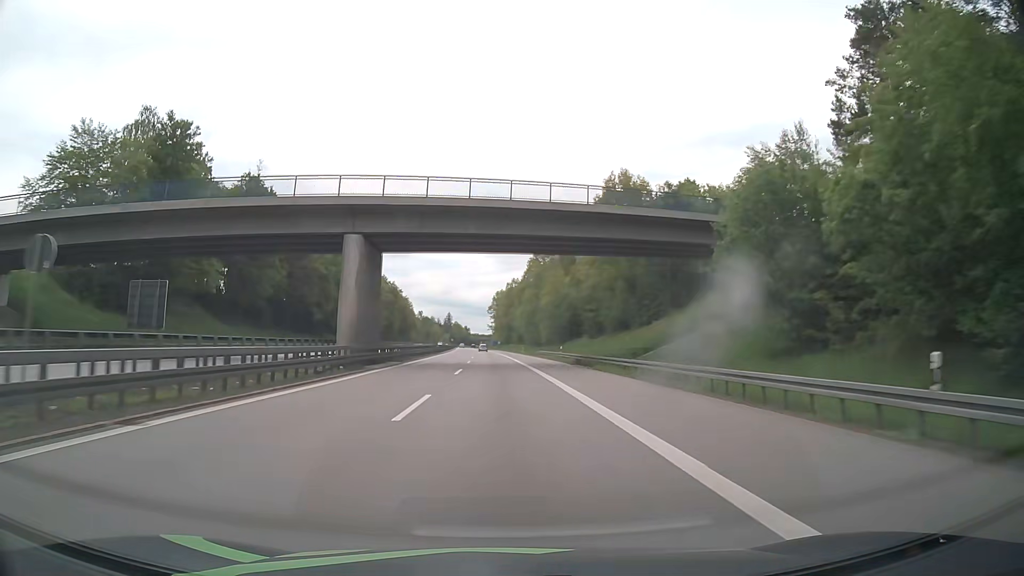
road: motorway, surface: asphalt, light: Day
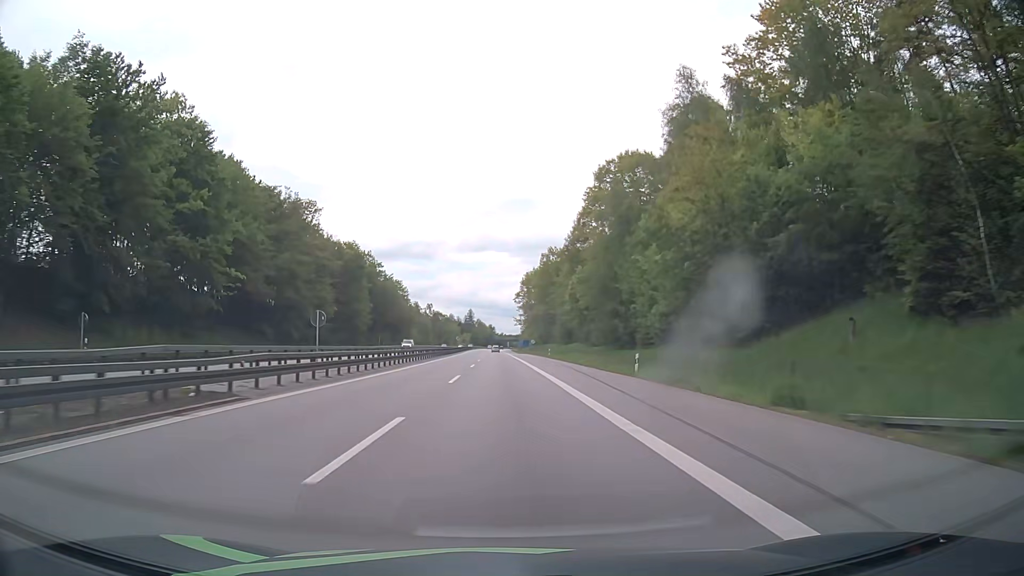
(-1.7, +79.0) m; -3°
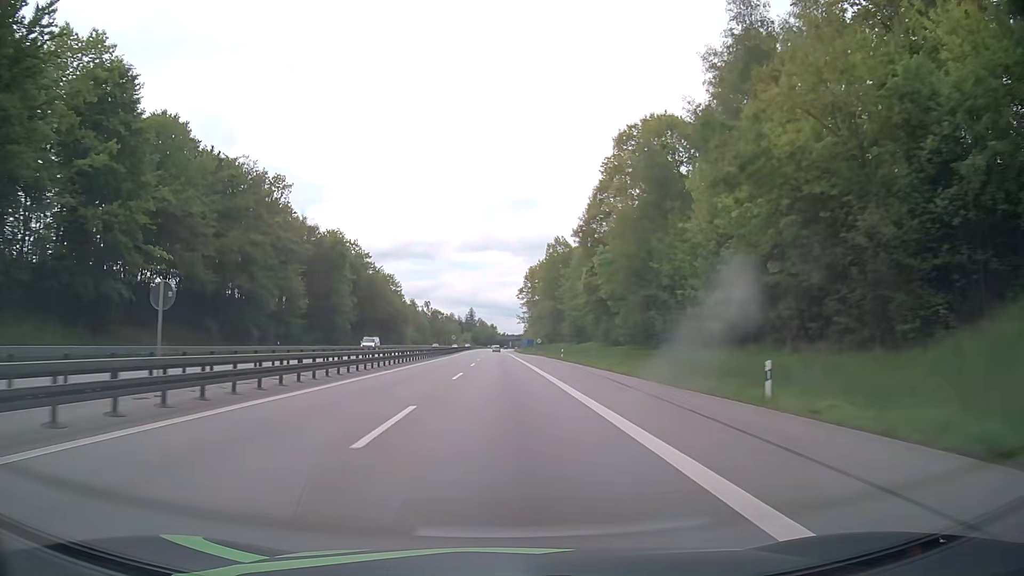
(0.0, +15.8) m; 0°
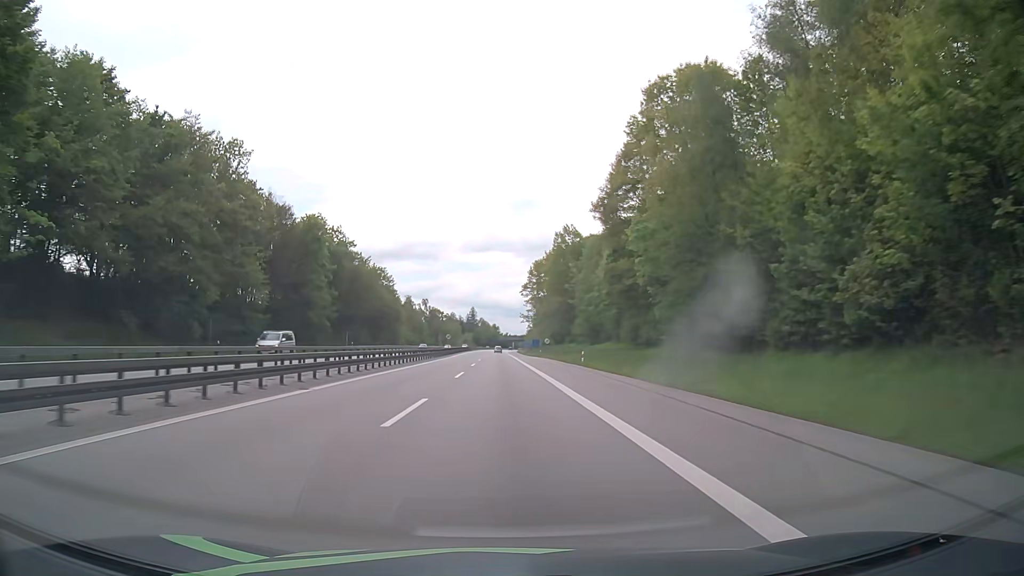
(0.0, +15.8) m; 0°
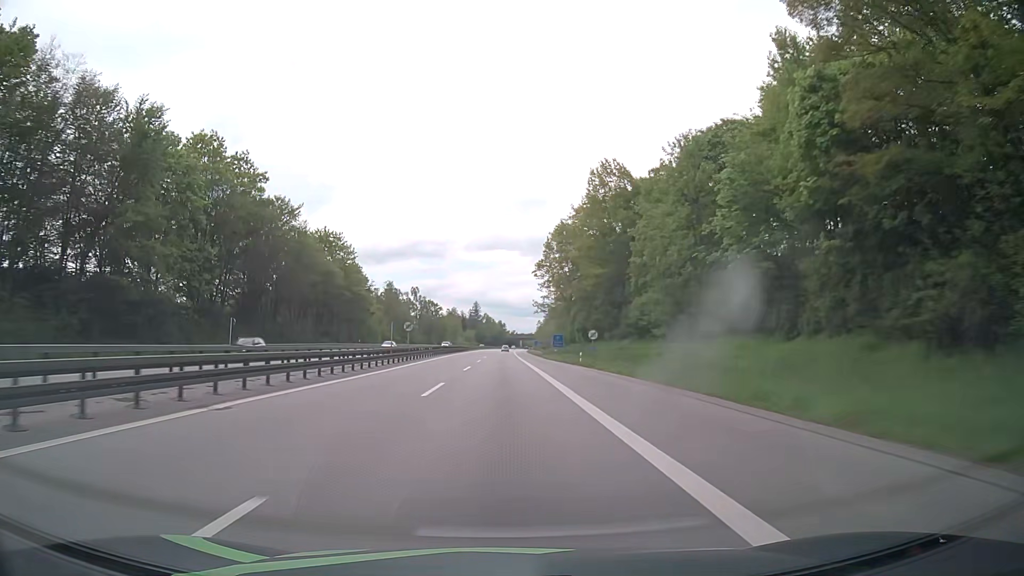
(-0.3, +47.4) m; -1°
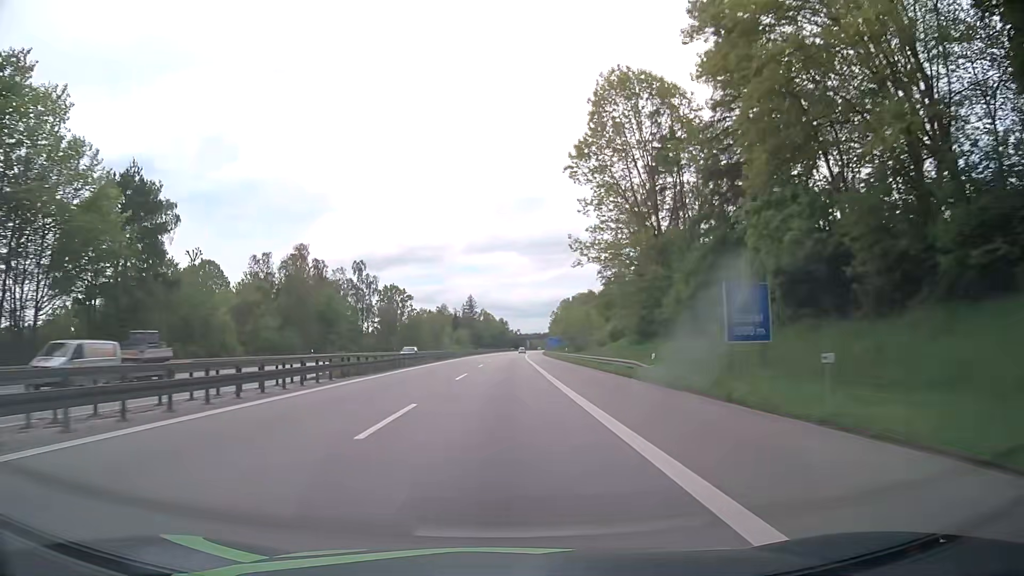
(-0.2, +81.2) m; 0°
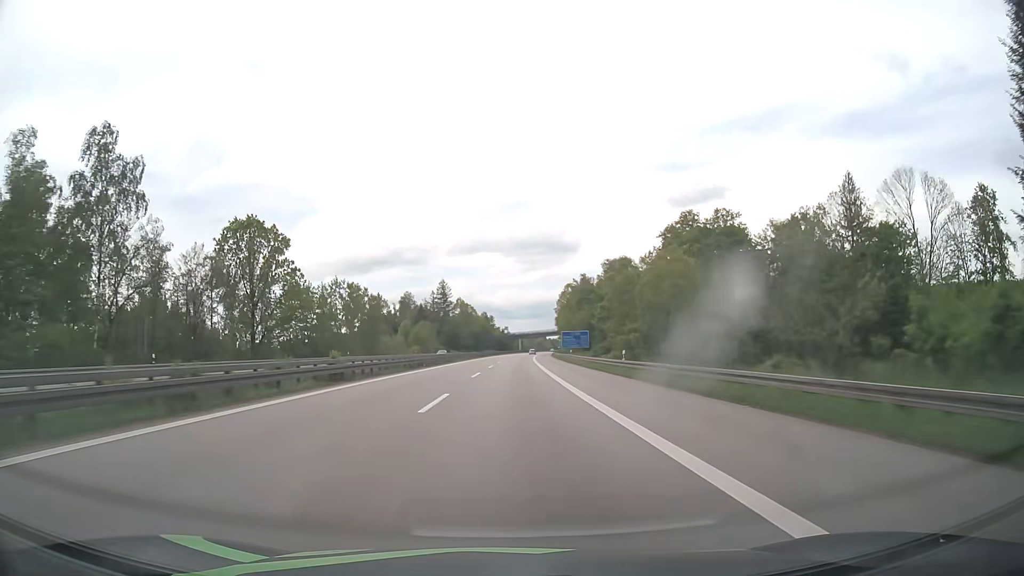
(+0.1, +87.1) m; +1°
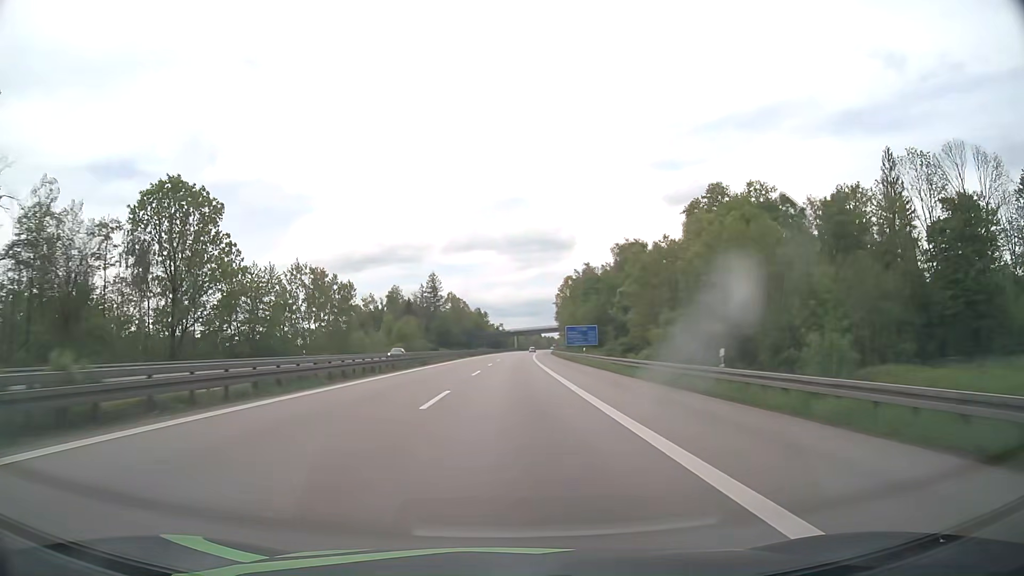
(+0.1, +18.1) m; 0°
